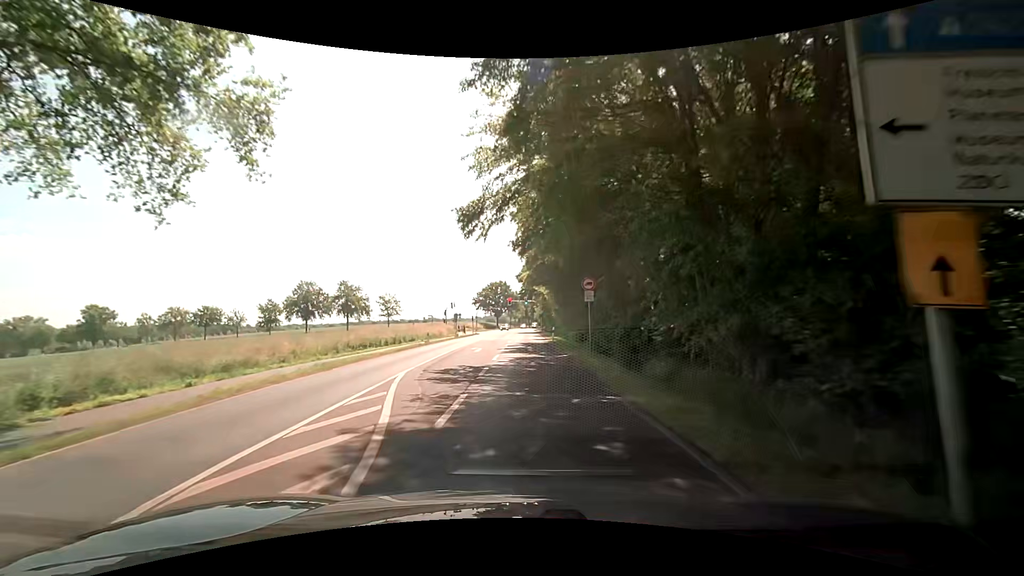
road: secondary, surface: asphalt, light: Day
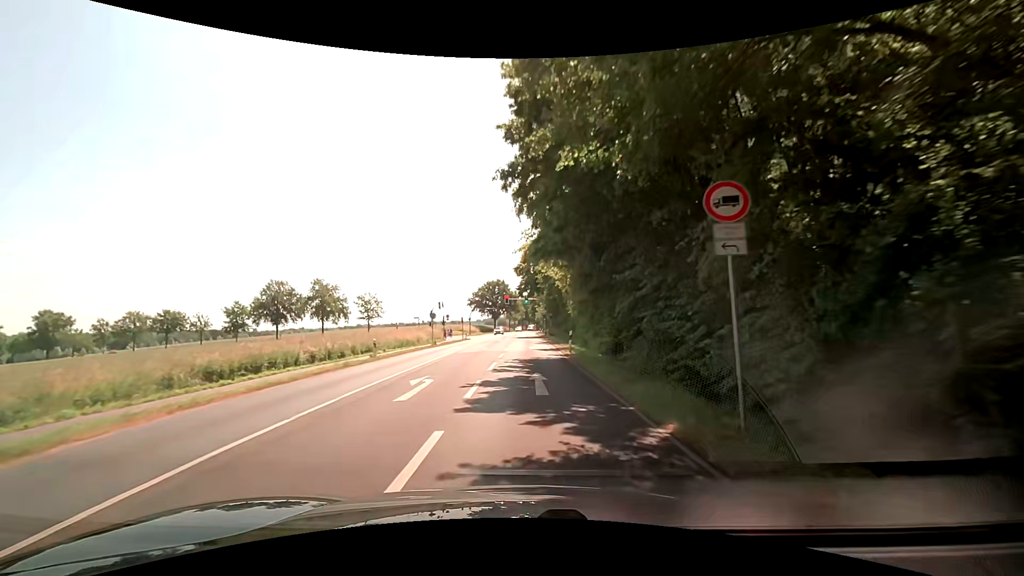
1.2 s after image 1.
(-0.1, +15.1) m; 0°
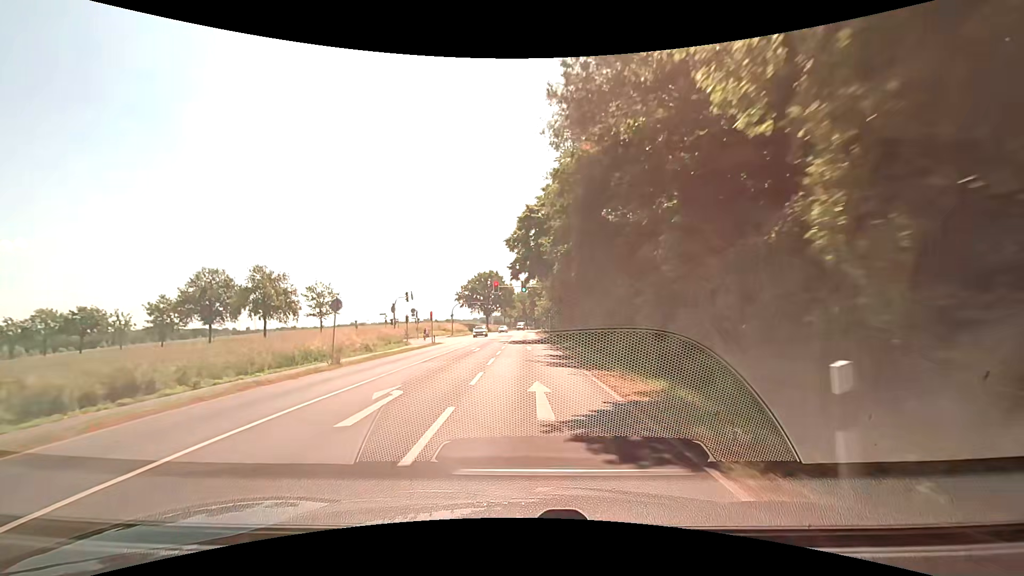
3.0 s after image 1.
(0.0, +22.6) m; +1°
(0, +10) (0, +20) (0, +30) (0, +40) (0, +50) (0, +60) (0, +70) (0, +80) (0, +90) (0, +100) m
